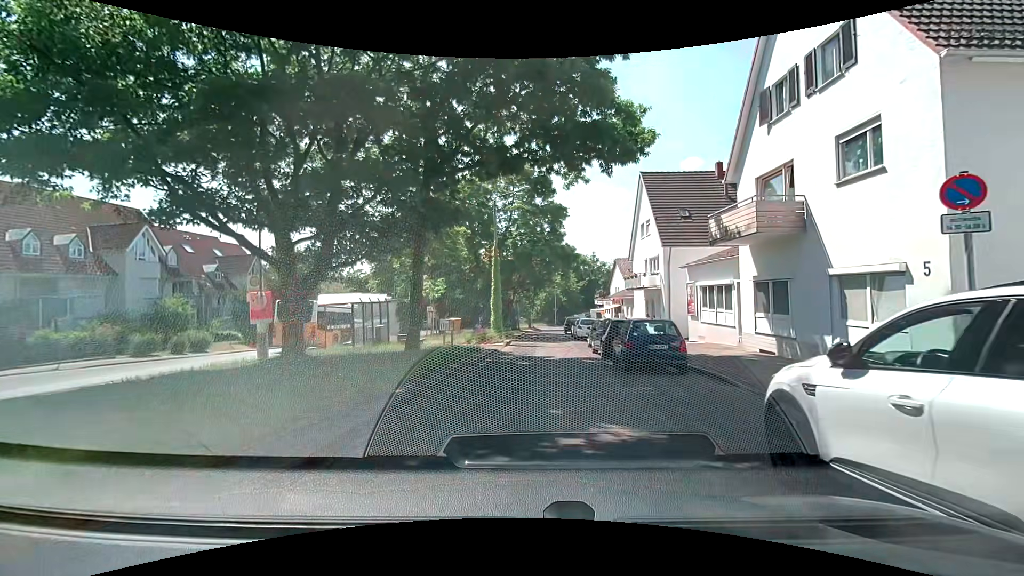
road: residential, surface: asphalt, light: Day
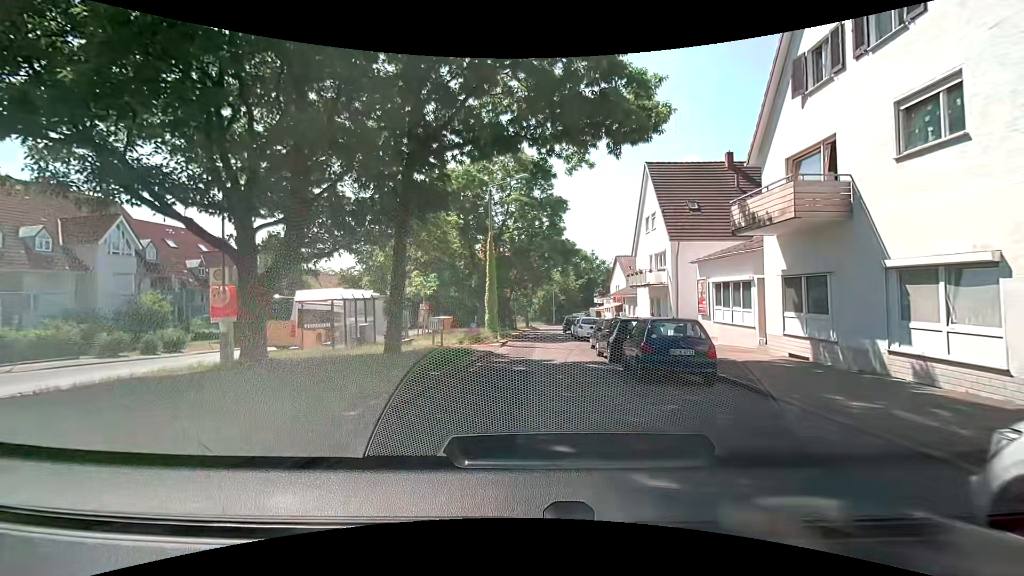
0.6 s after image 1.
(0.0, +2.2) m; 0°
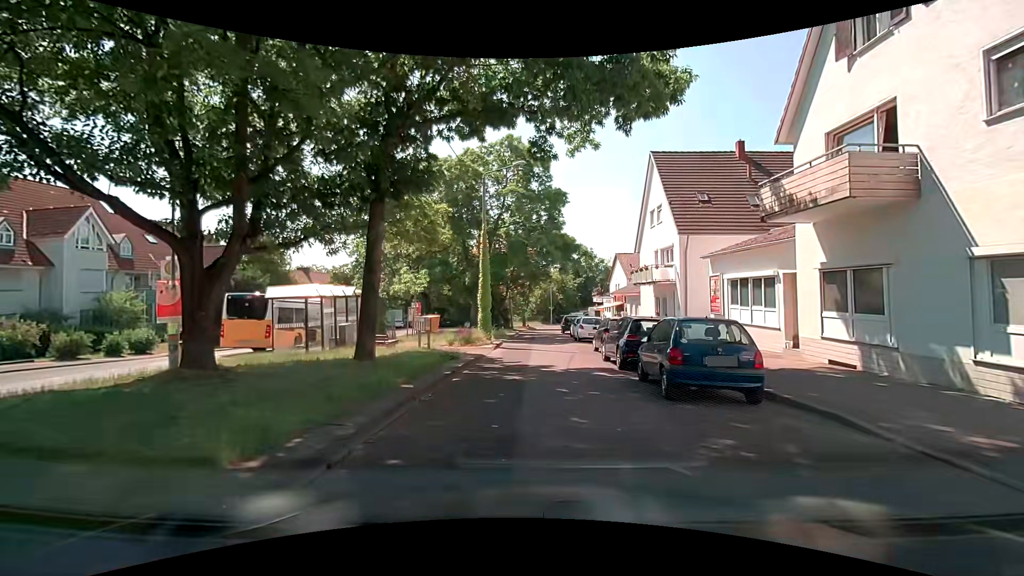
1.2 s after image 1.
(0.0, +2.2) m; 0°
